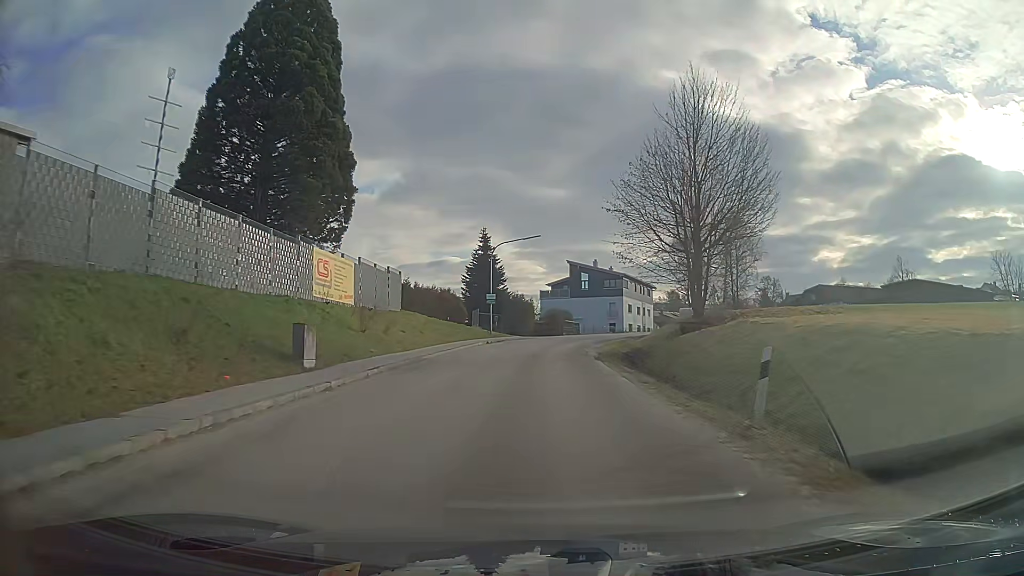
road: tertiary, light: Day
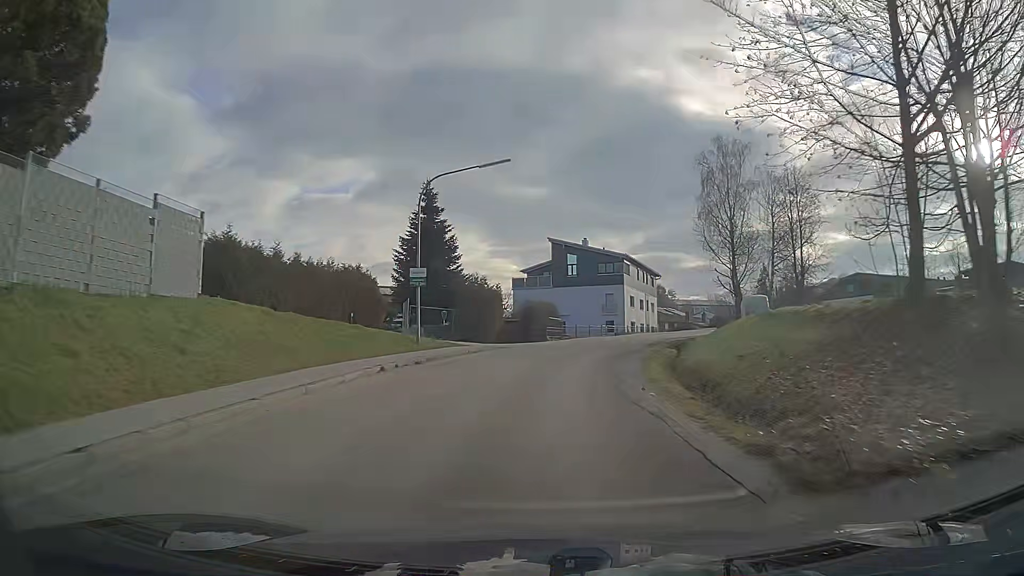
(+0.4, +23.2) m; +3°
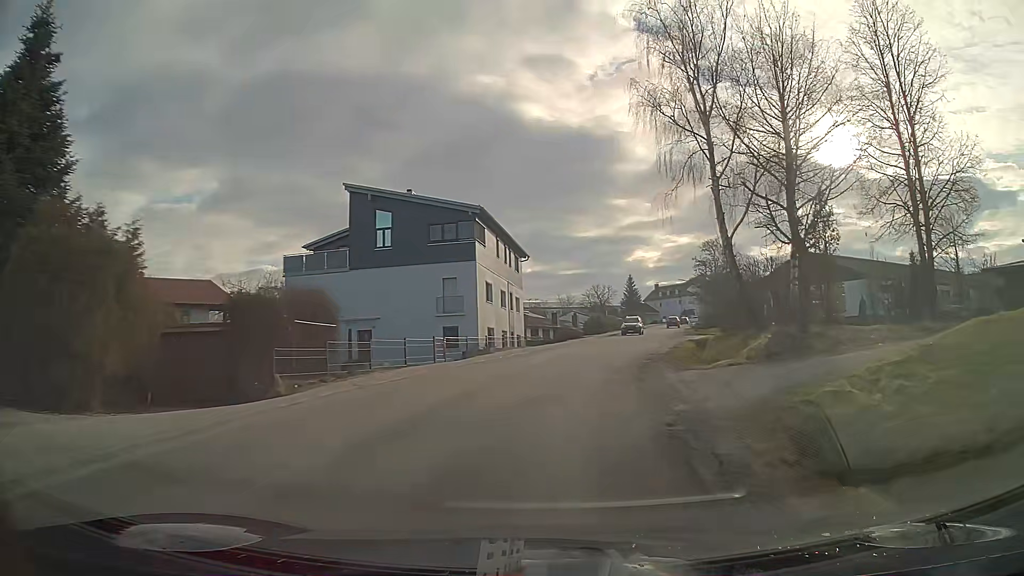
(+3.4, +30.0) m; +14°
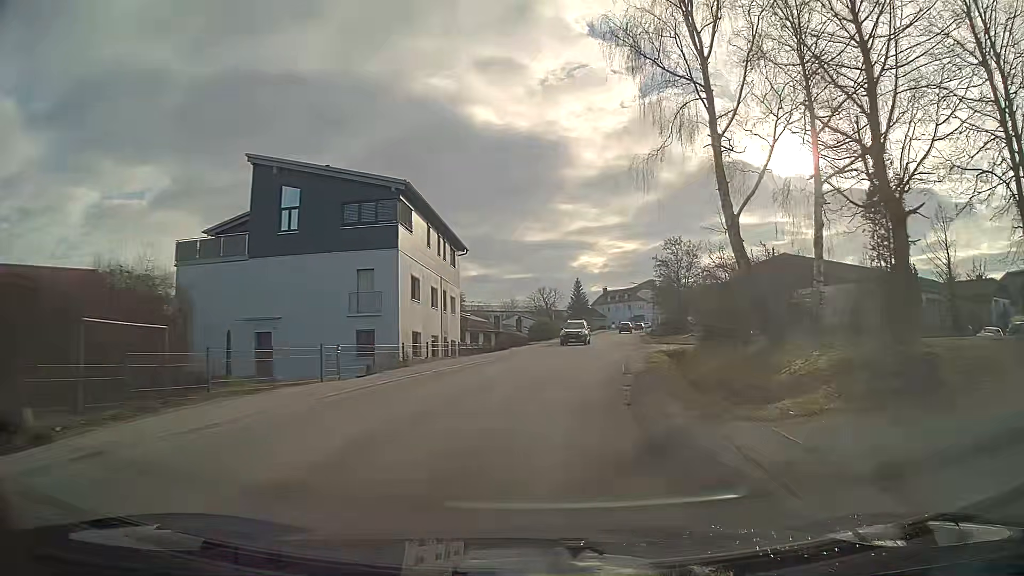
(+0.3, +7.4) m; +4°
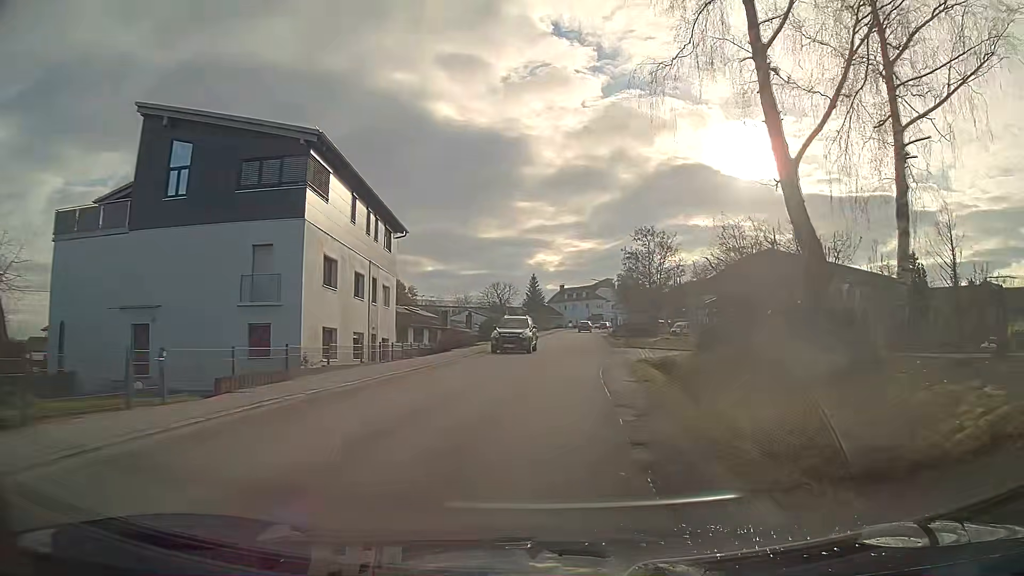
(+0.2, +7.3) m; +3°
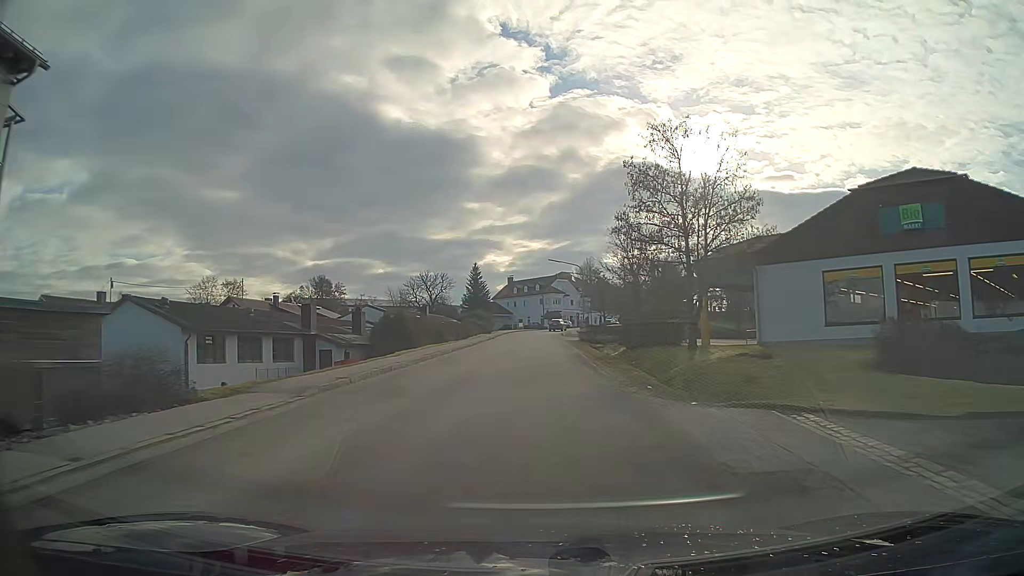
(+1.3, +29.3) m; +3°
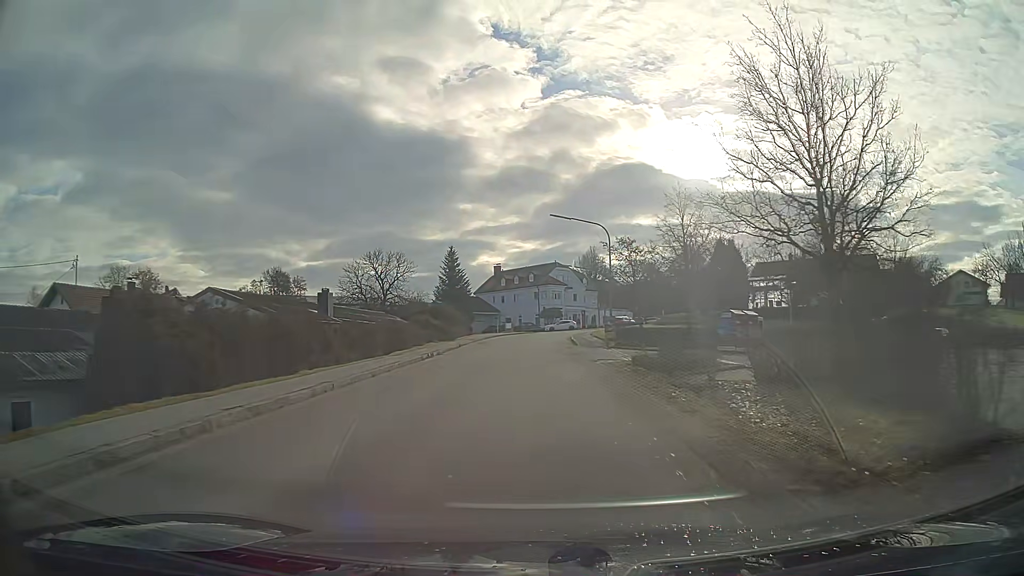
(+0.1, +29.5) m; 0°
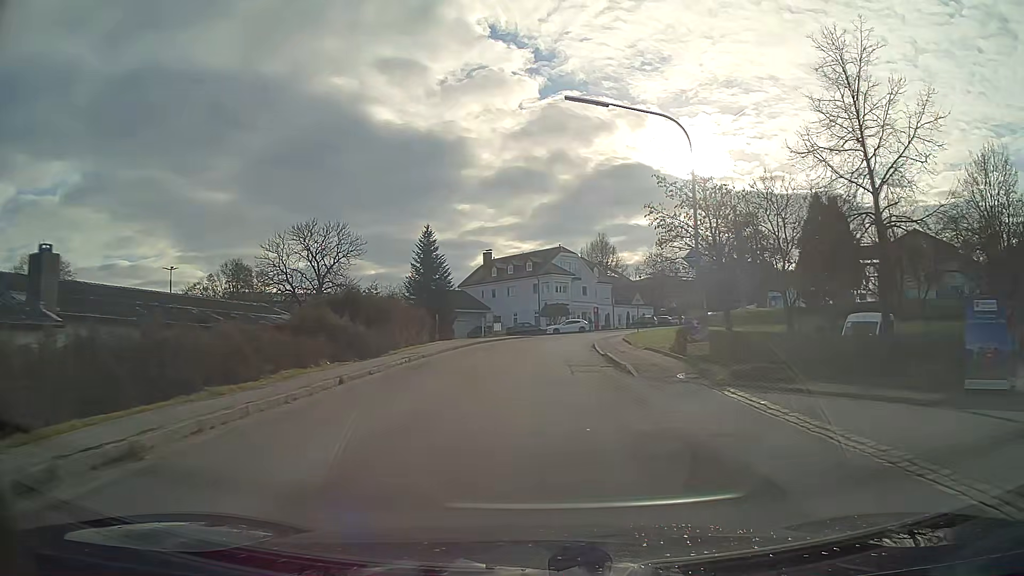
(0.0, +22.3) m; 0°
